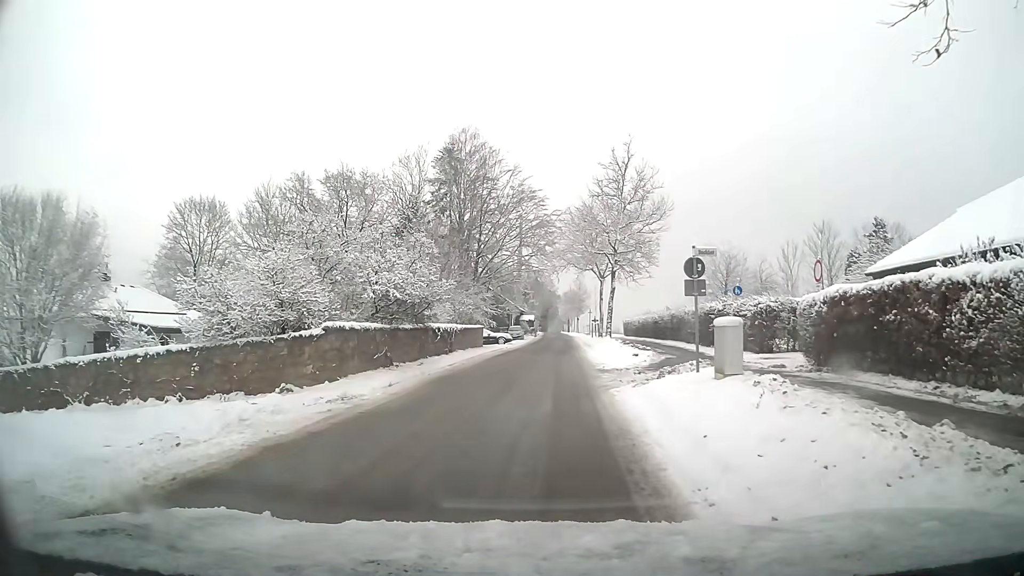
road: residential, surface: asphalt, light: Day
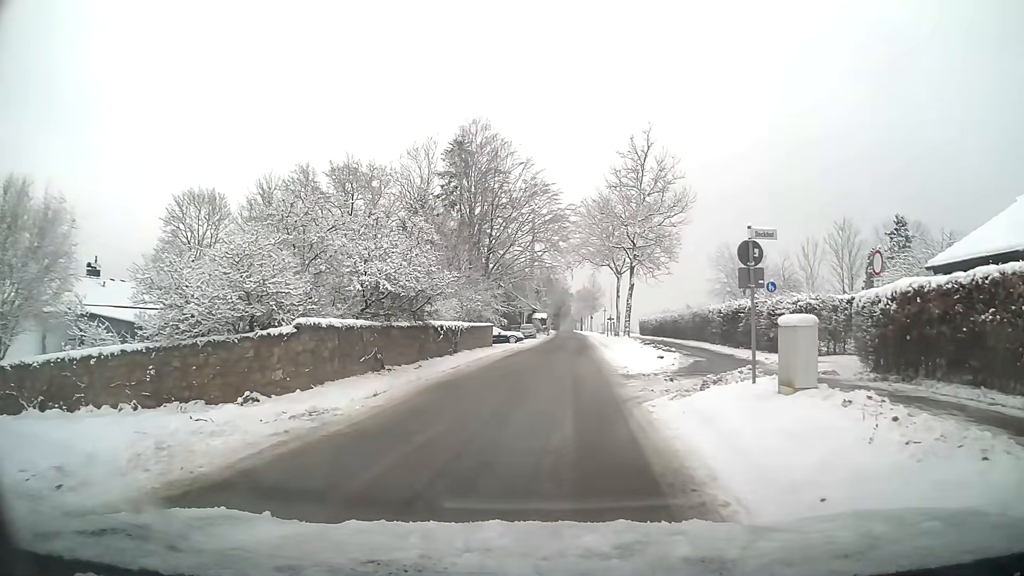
(0.0, +2.6) m; 0°
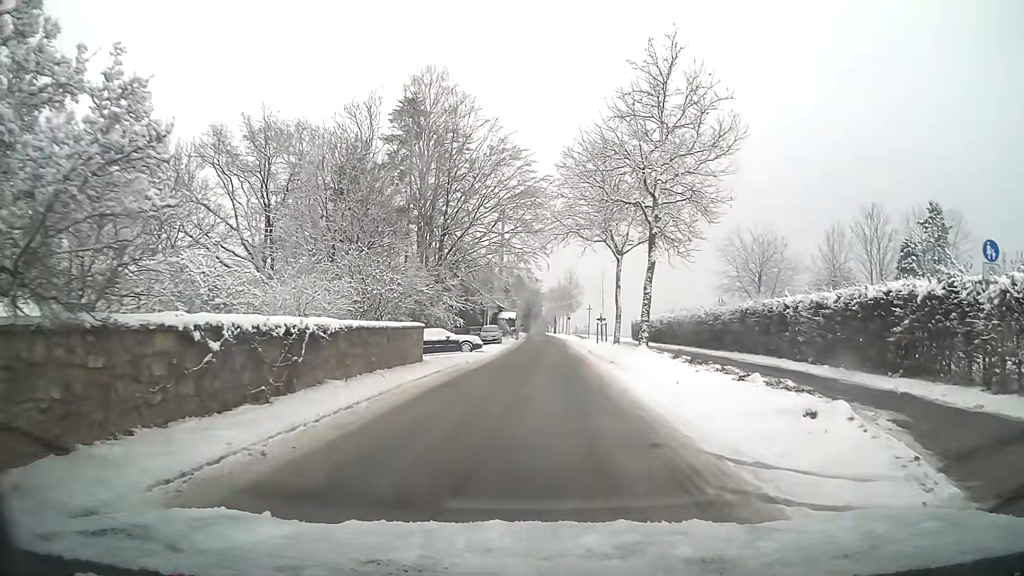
(+0.3, +15.0) m; +3°
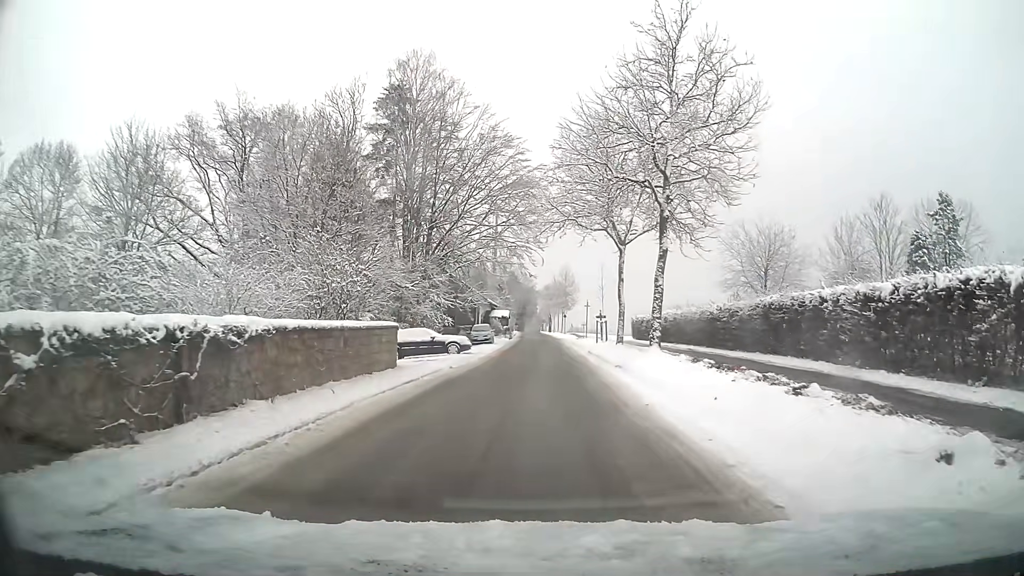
(0.0, +3.4) m; 0°
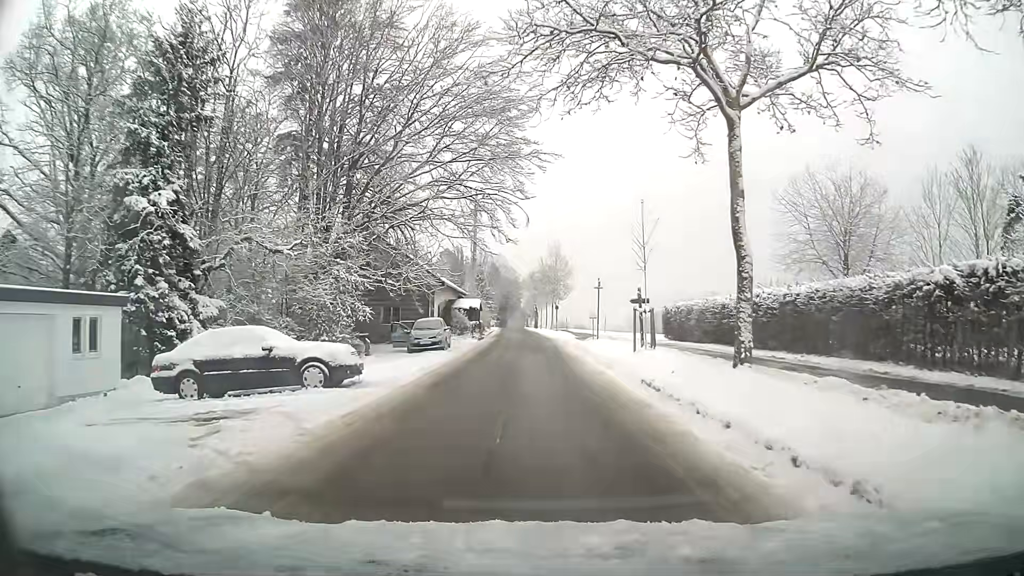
(+0.2, +19.3) m; +1°
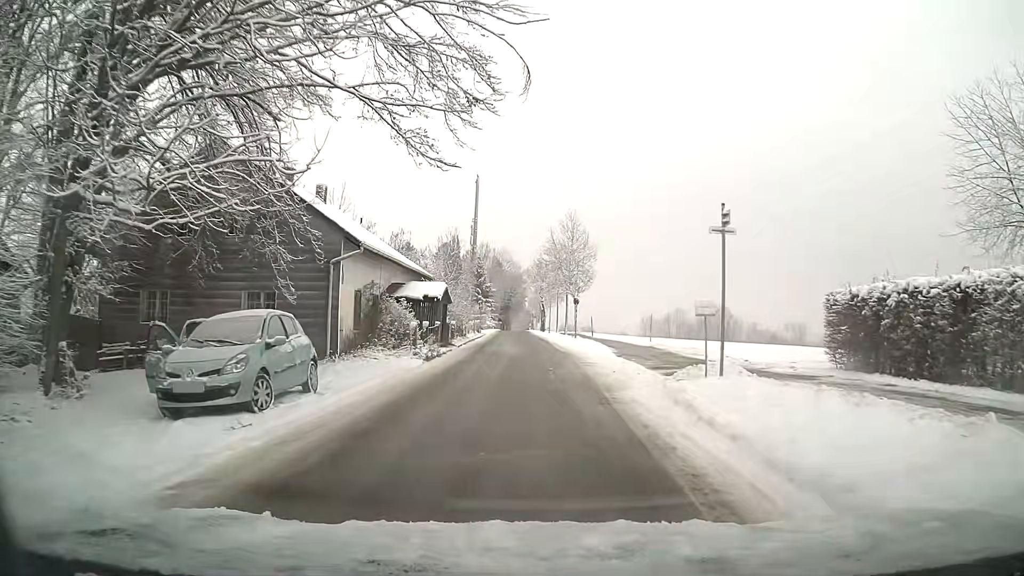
(-0.1, +20.9) m; 0°
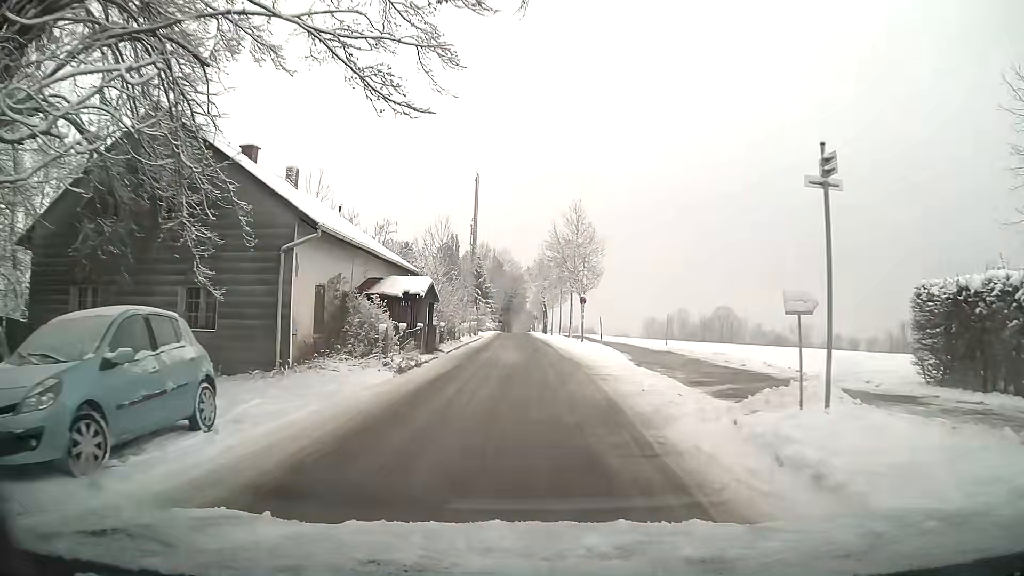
(0.0, +4.2) m; 0°
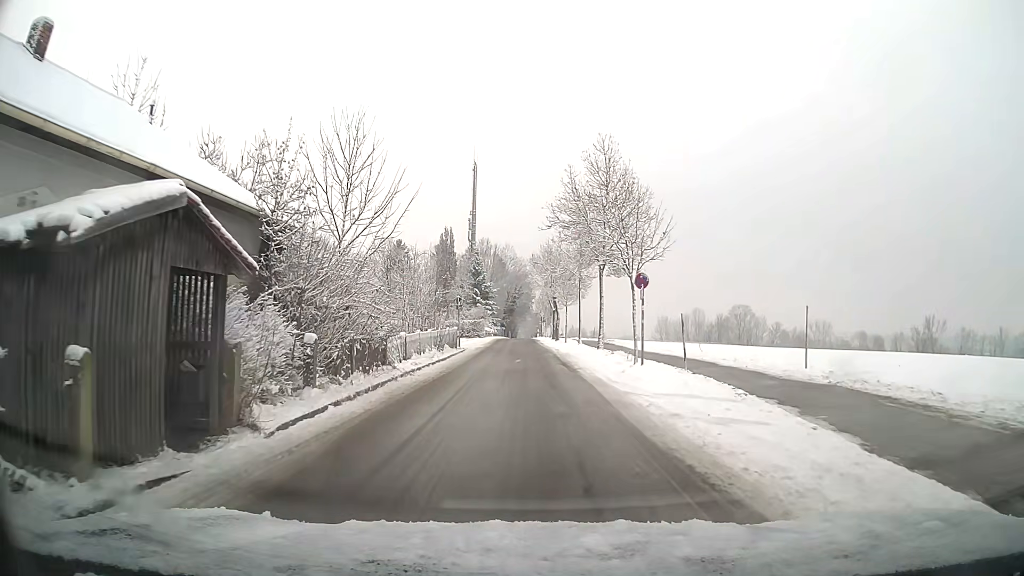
(-0.1, +17.0) m; -1°
(0, +10) (0, +20) (0, +30) (-1, +40) (-1, +50) (-1, +60) (-1, +70) (-2, +80) (-2, +90) (-2, +100) m
